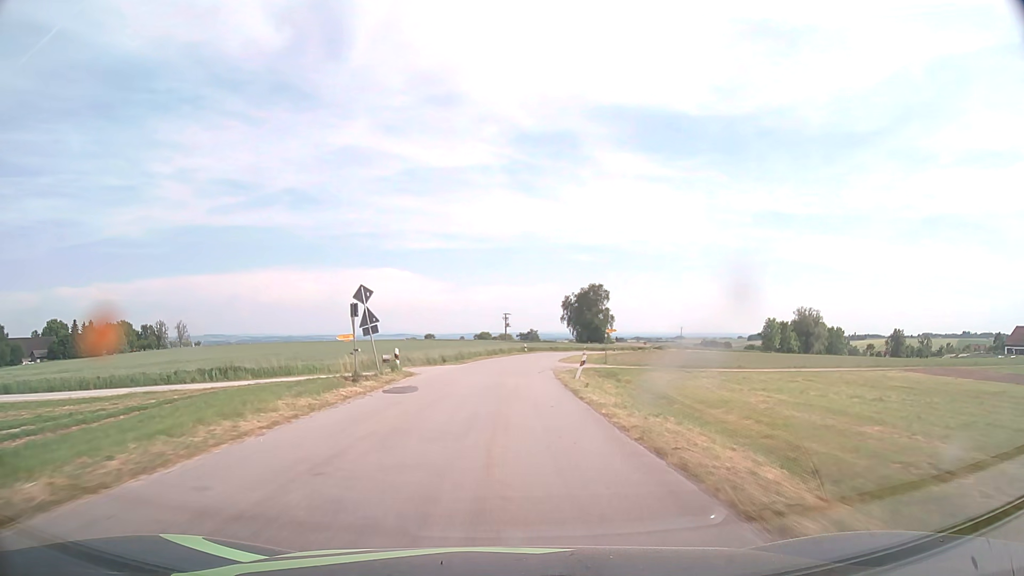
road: tertiary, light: Day
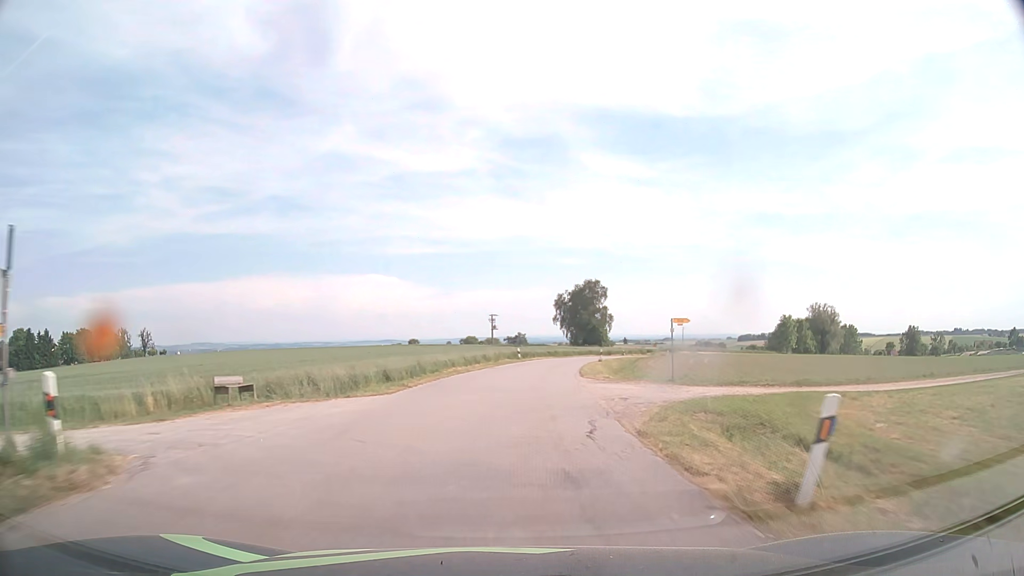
(0.0, +21.7) m; +1°
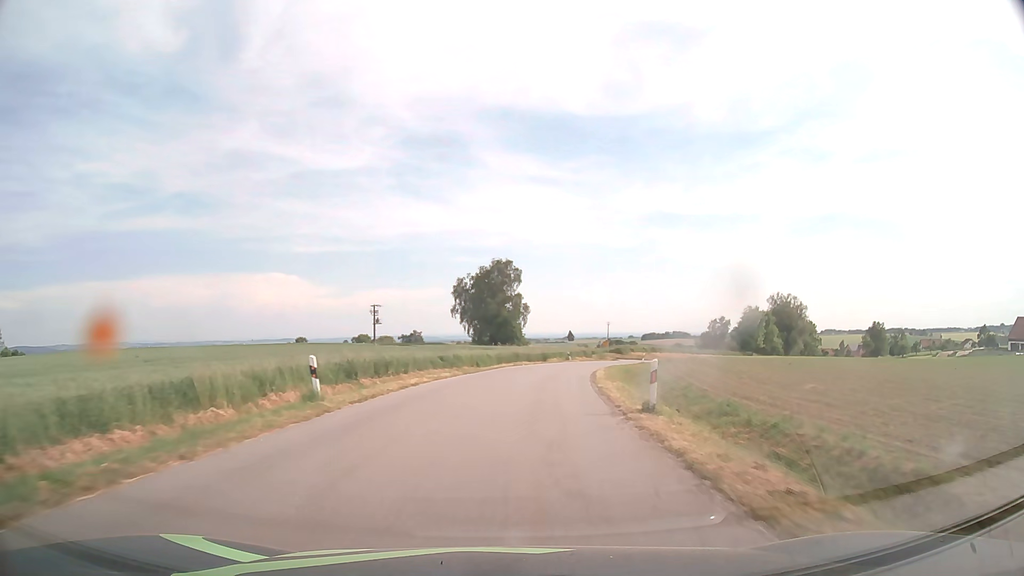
(+2.7, +42.6) m; +8°
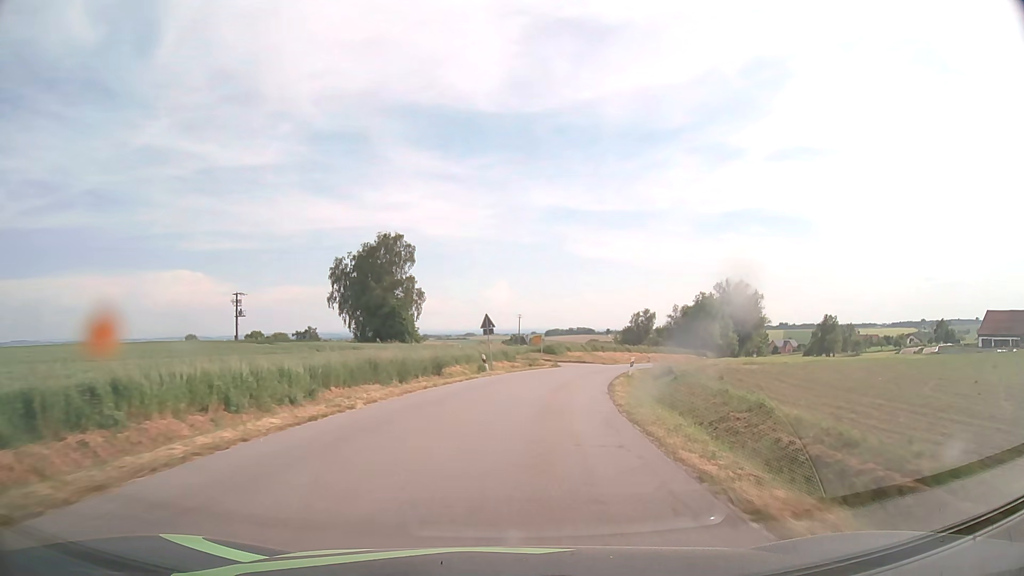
(+2.0, +31.0) m; +8°
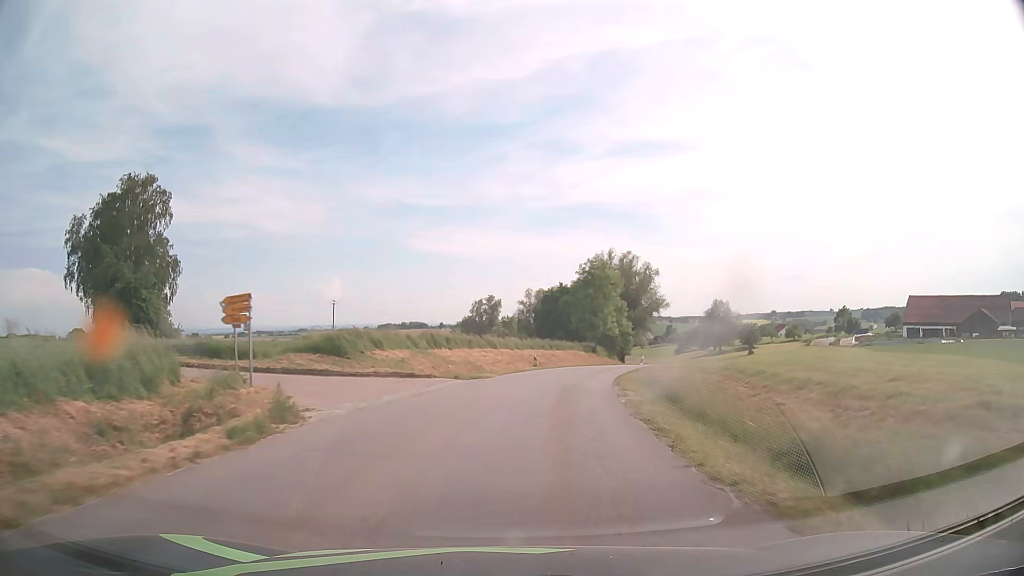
(+4.5, +38.7) m; +14°
(0, +10) (+1, +20) (+3, +30) (+5, +40) (+8, +49) (+11, +59) (+15, +68) (+18, +77) (+22, +87) (+25, +96) m
